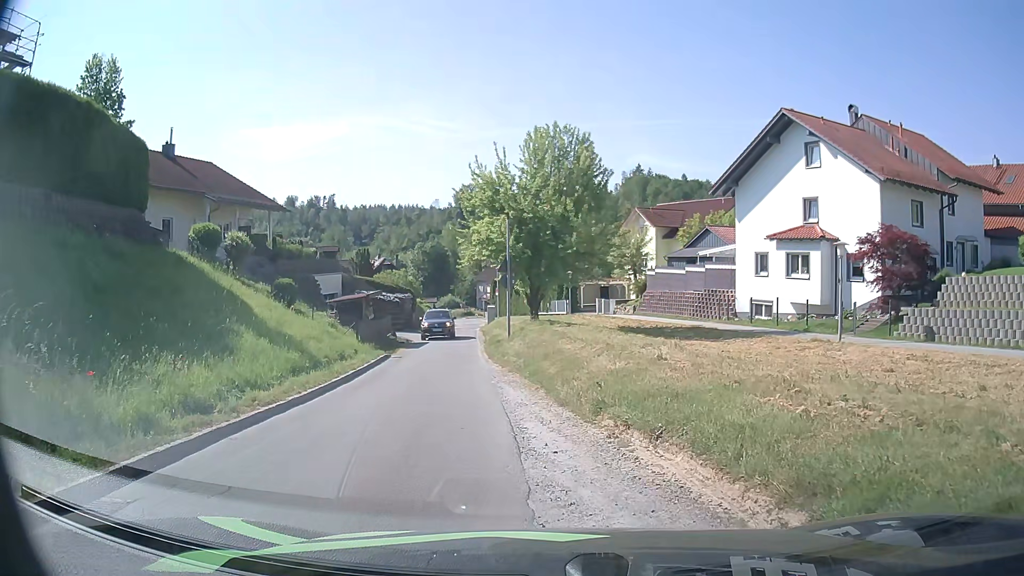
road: residential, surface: asphalt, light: Day
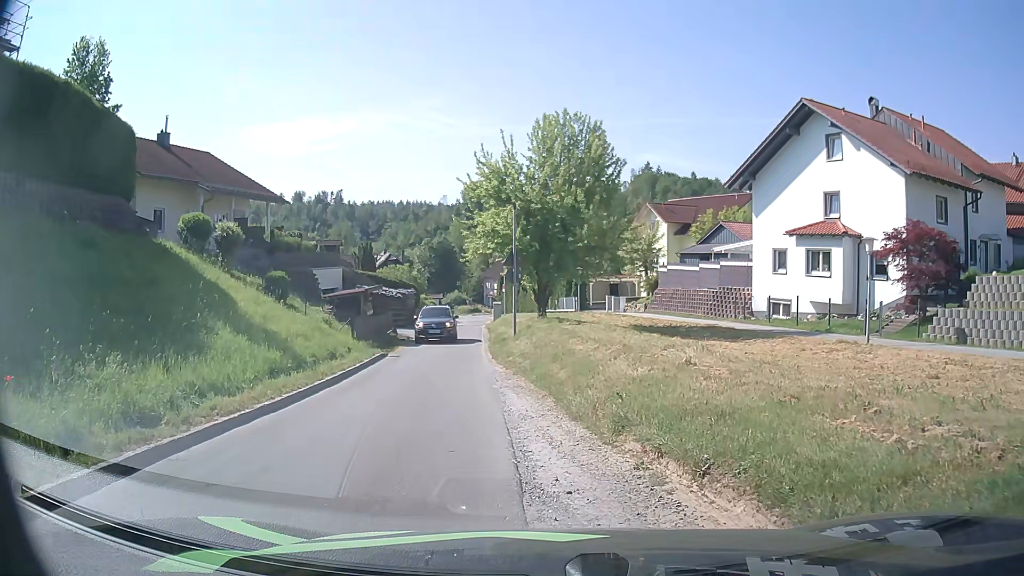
(0.0, +1.6) m; -1°
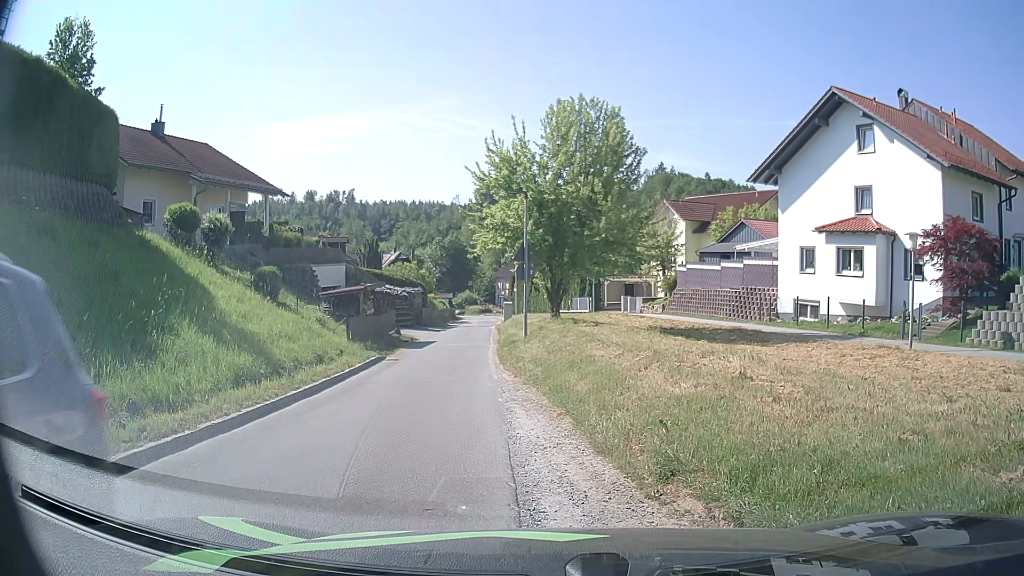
(0.0, +2.1) m; -2°
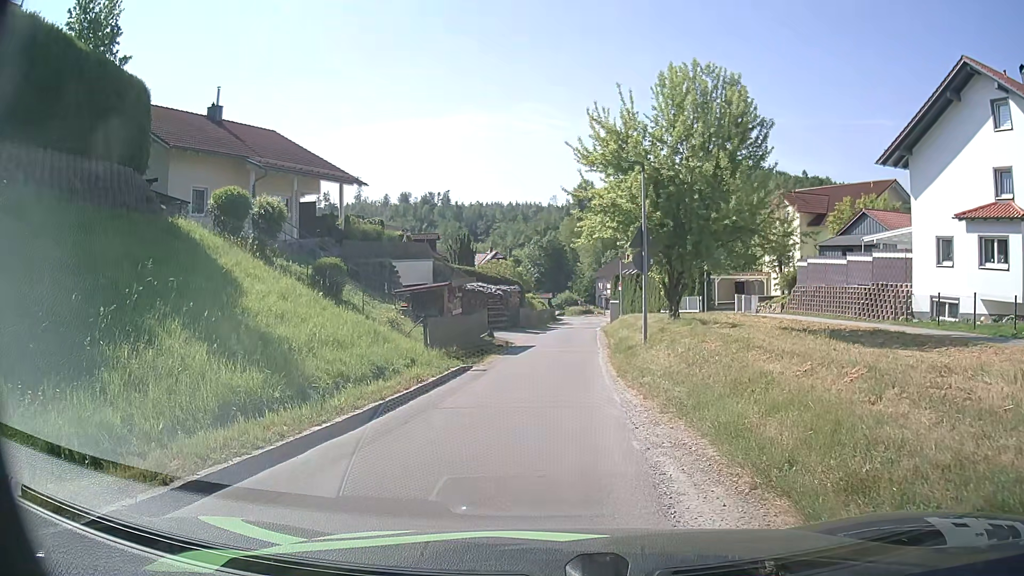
(-0.3, +4.3) m; -8°
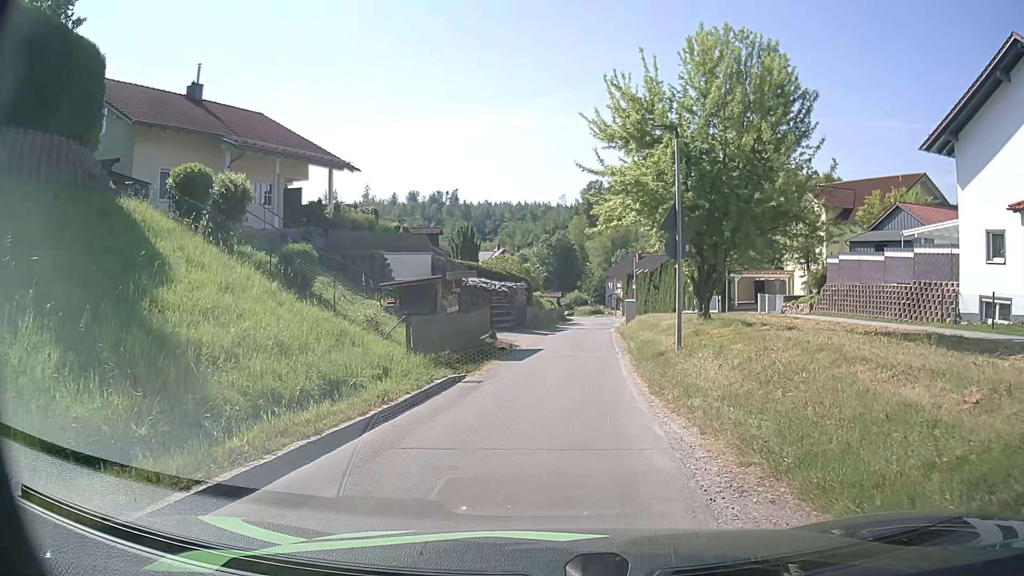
(0.0, +3.5) m; +1°
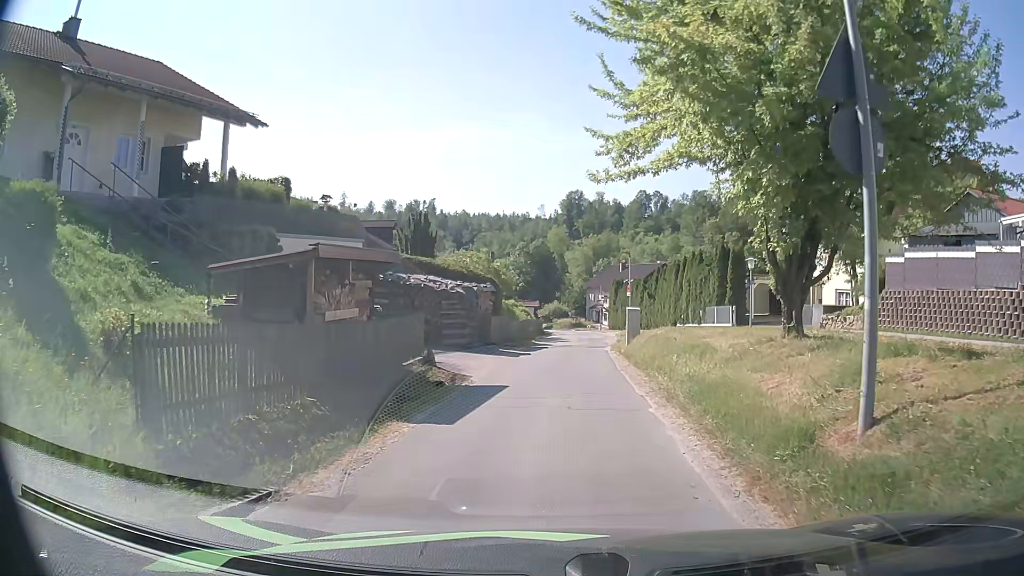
(0.0, +9.9) m; +1°
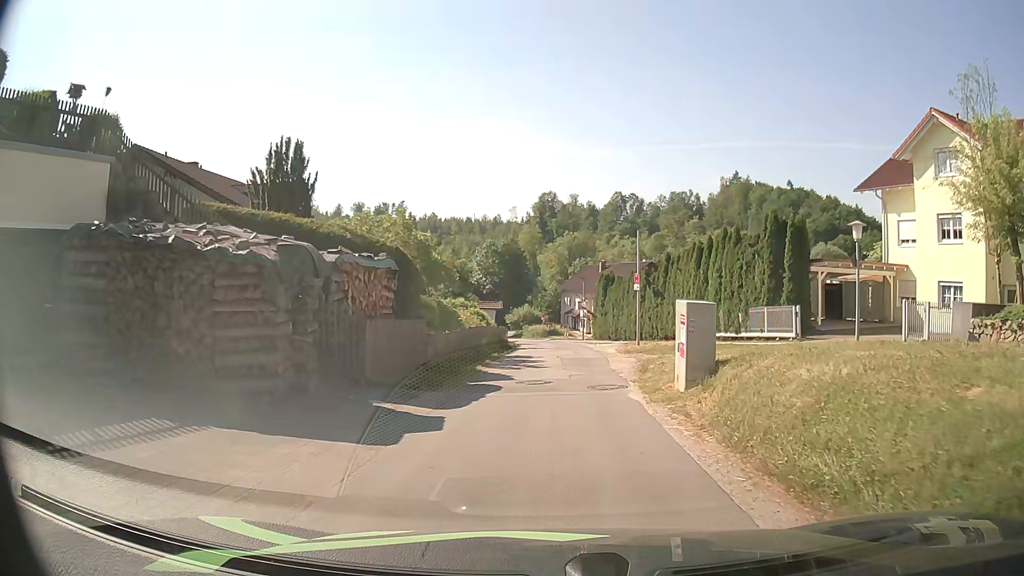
(+0.4, +15.2) m; +3°
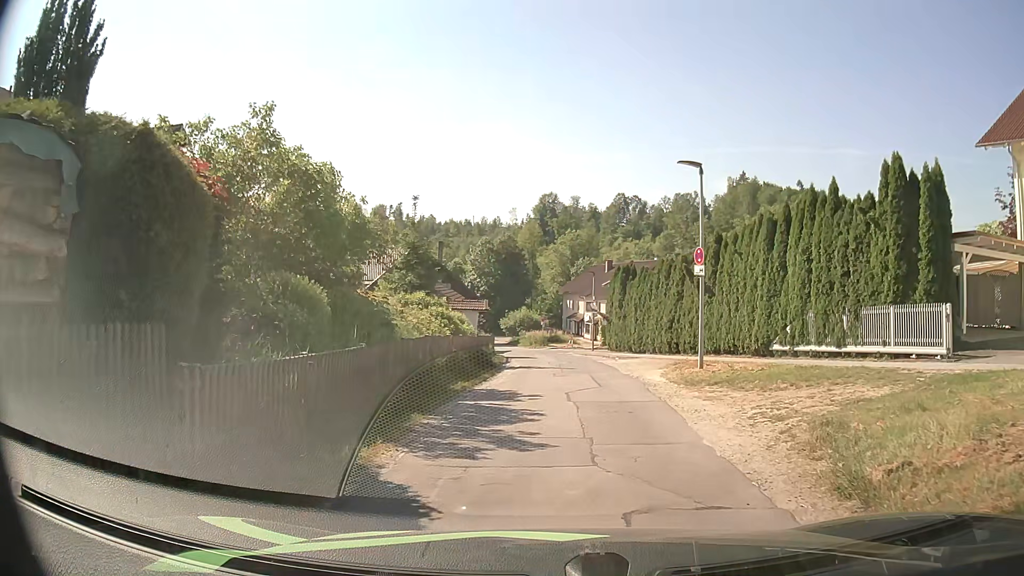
(0.0, +11.1) m; 0°
